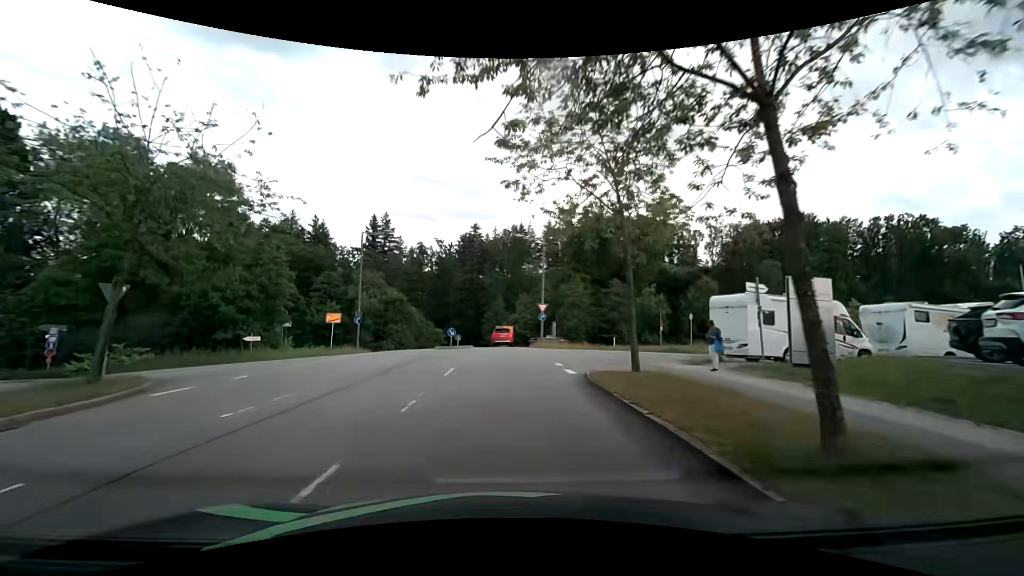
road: residential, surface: asphalt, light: Day
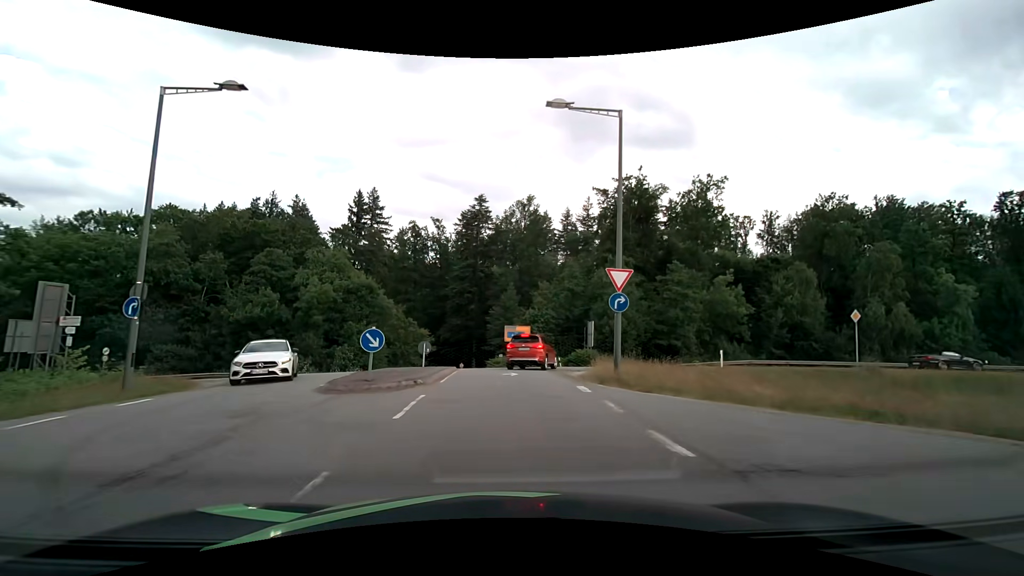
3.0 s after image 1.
(0.0, +23.8) m; -1°
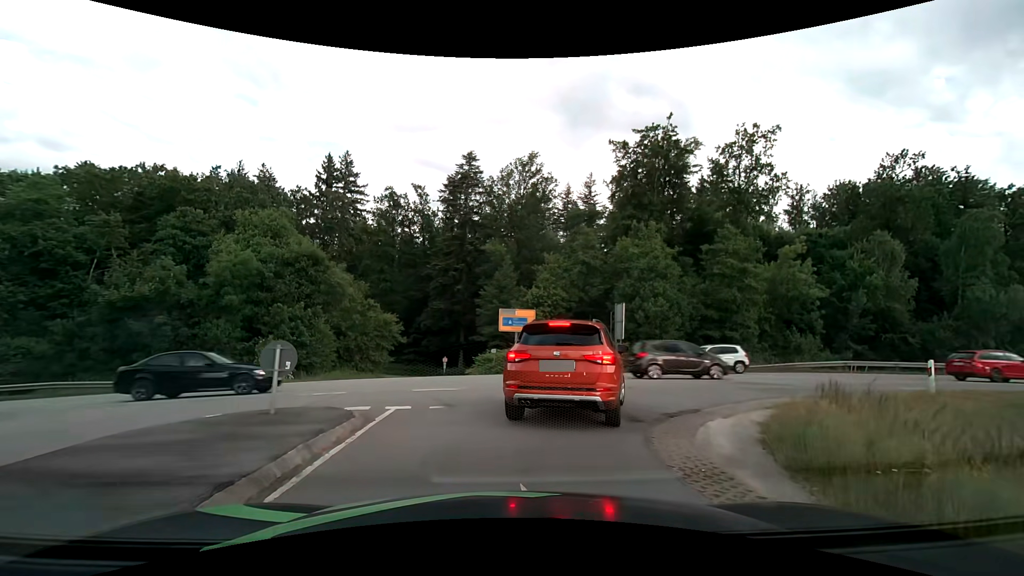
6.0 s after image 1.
(0.0, +13.9) m; +1°
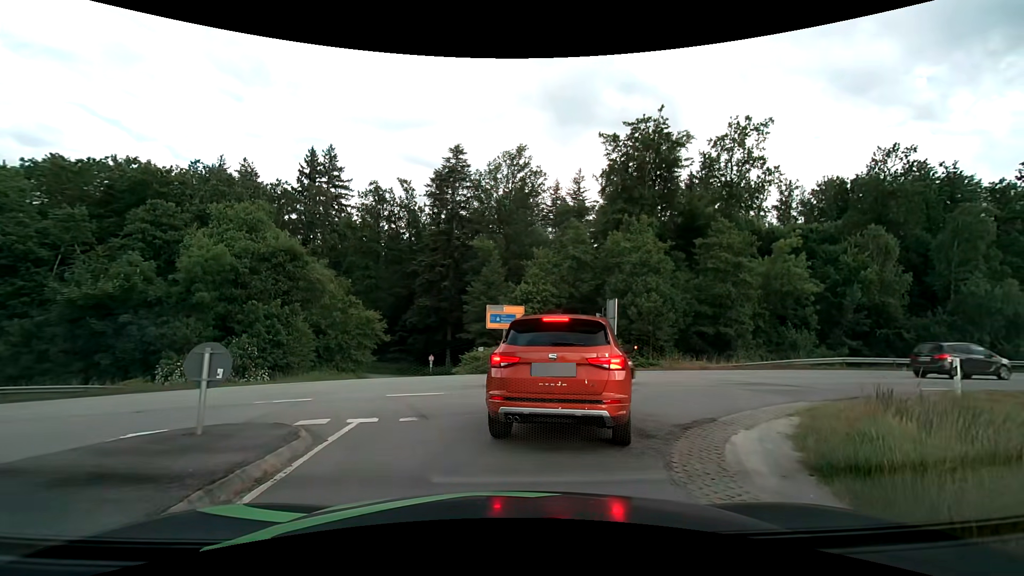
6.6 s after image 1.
(0.0, +1.4) m; +1°
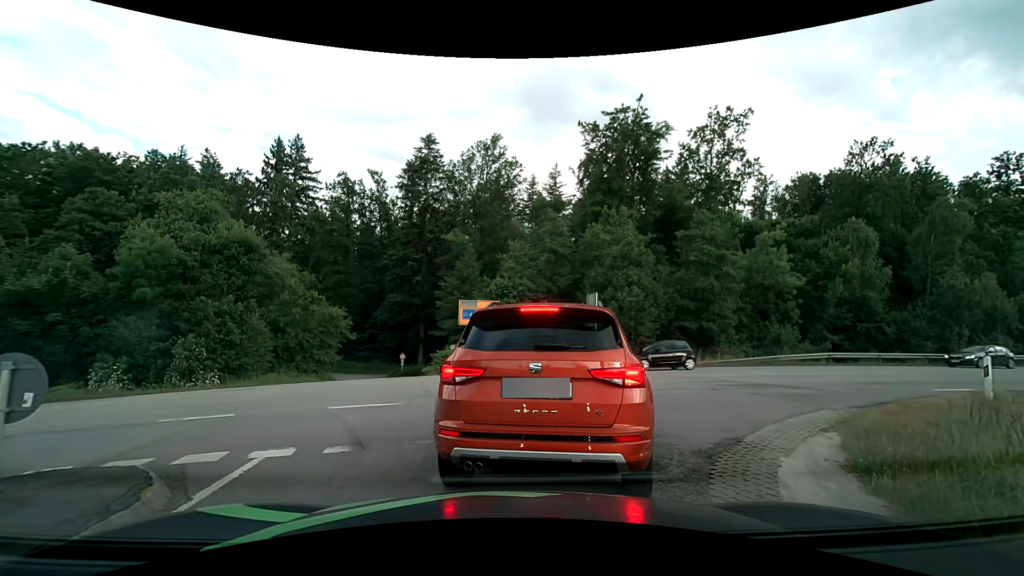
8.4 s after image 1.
(0.0, +1.9) m; 0°
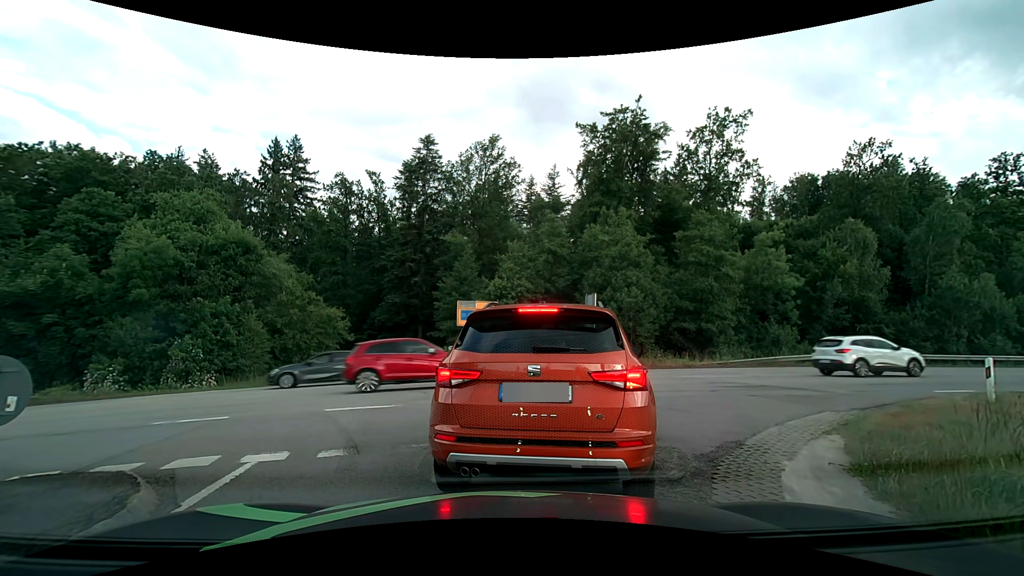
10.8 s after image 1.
(0.0, +0.2) m; 0°
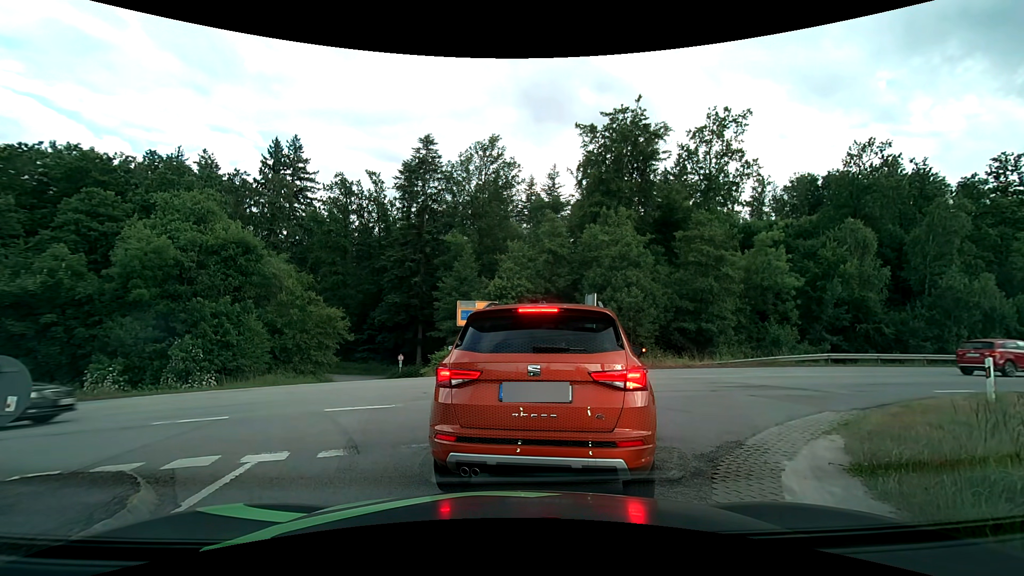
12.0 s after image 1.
(0.0, 0.0) m; 0°
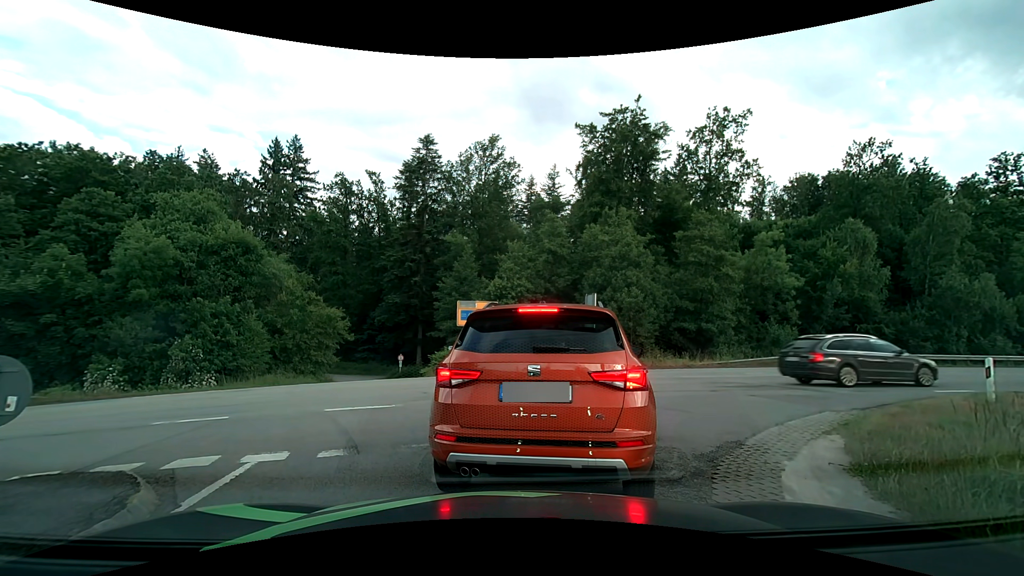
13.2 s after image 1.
(0.0, 0.0) m; 0°
(+2, +10) (+10, +16) (+19, +18) (+29, +20) (+39, +22) (+49, +25) (+58, +27) (+68, +29) (+78, +32) (+87, +35) m
